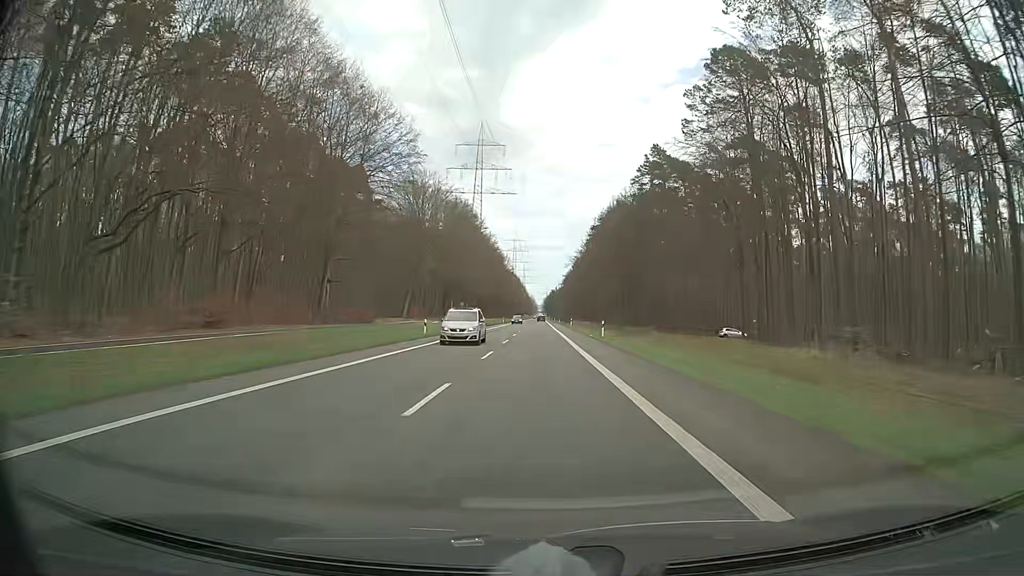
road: secondary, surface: asphalt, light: Day
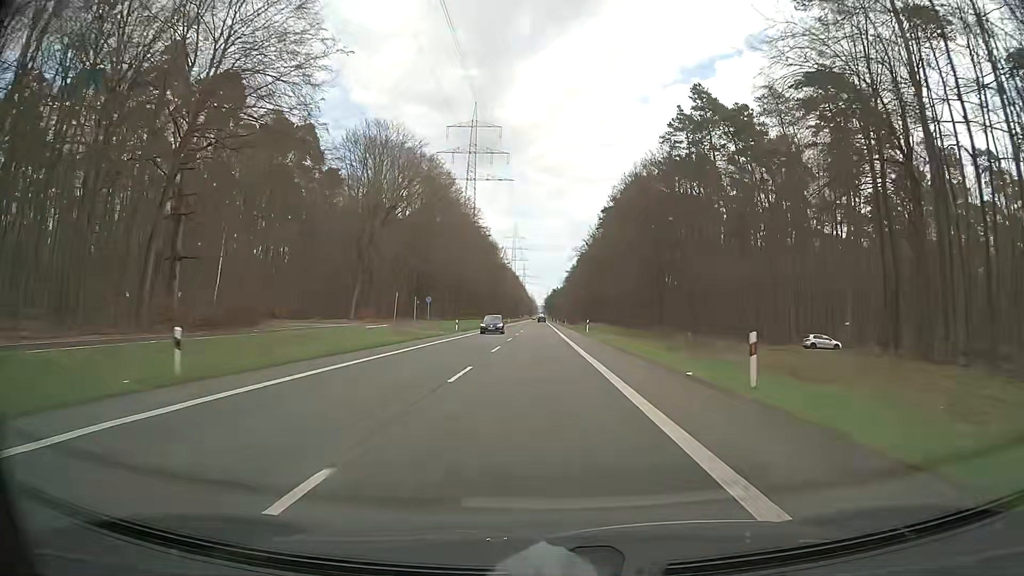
(0.0, +31.7) m; 0°
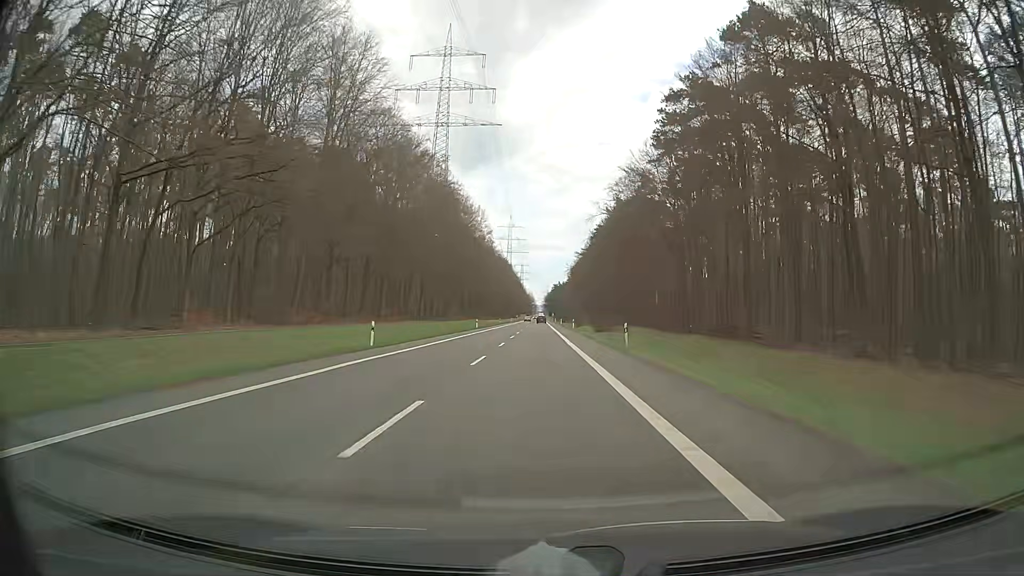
(+0.3, +79.2) m; 0°
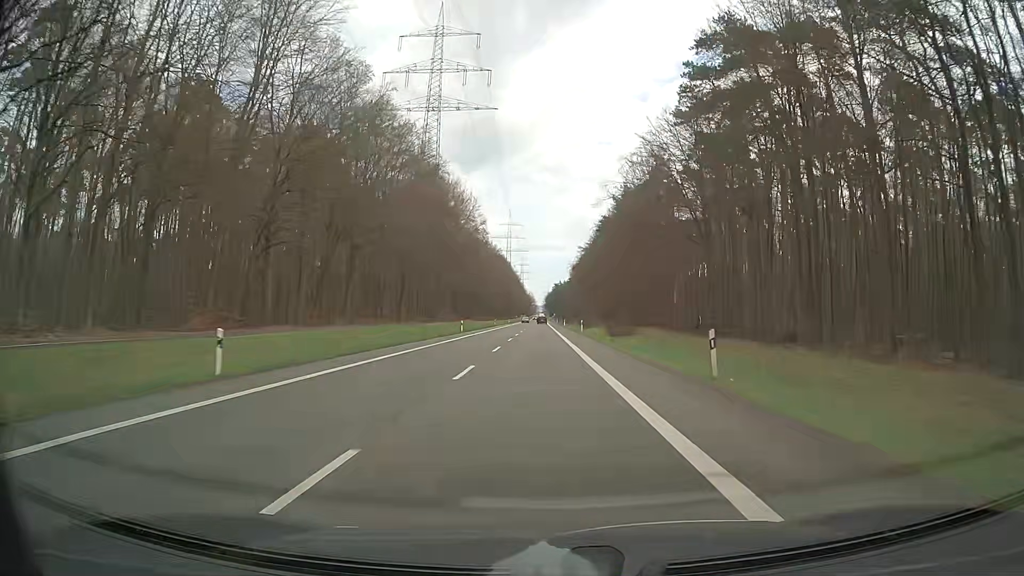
(0.0, +15.8) m; 0°
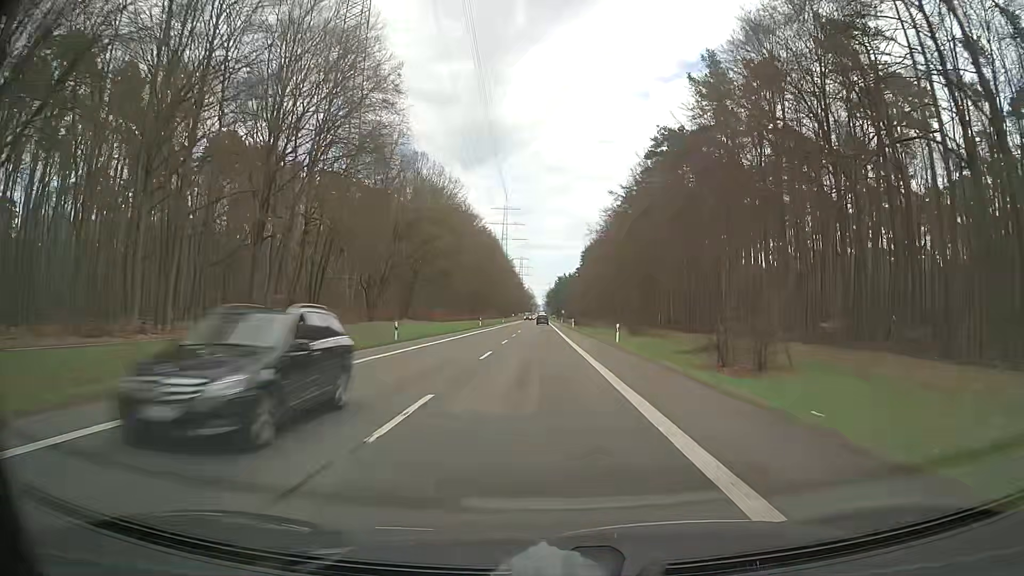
(+0.2, +79.2) m; 0°
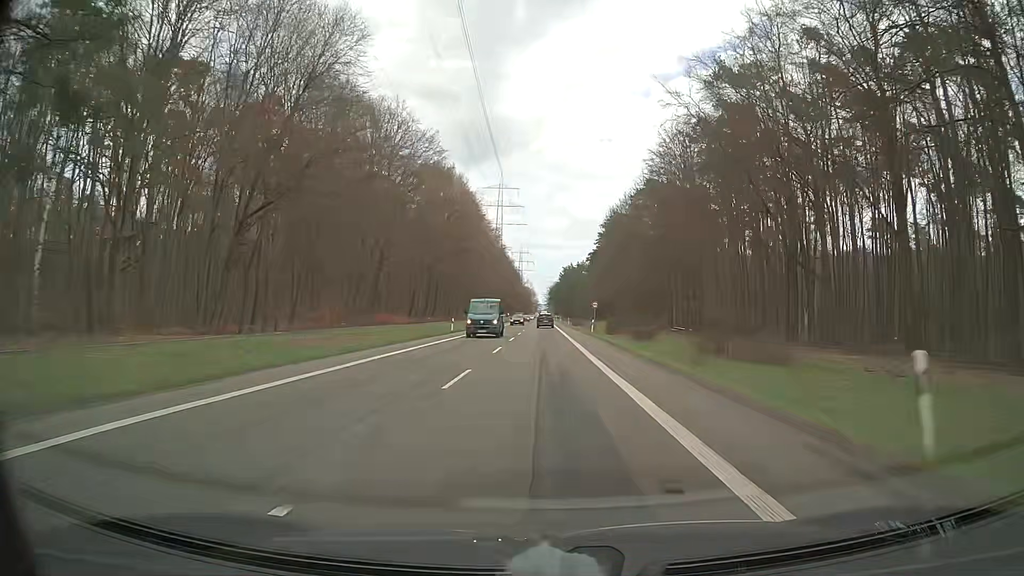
(-0.1, +79.1) m; 0°
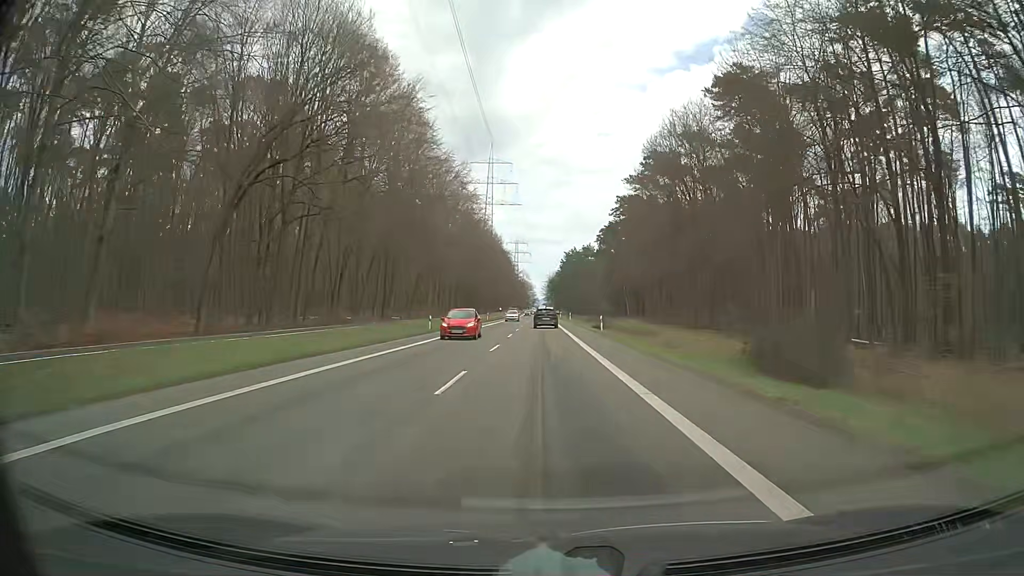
(+0.1, +60.0) m; 0°
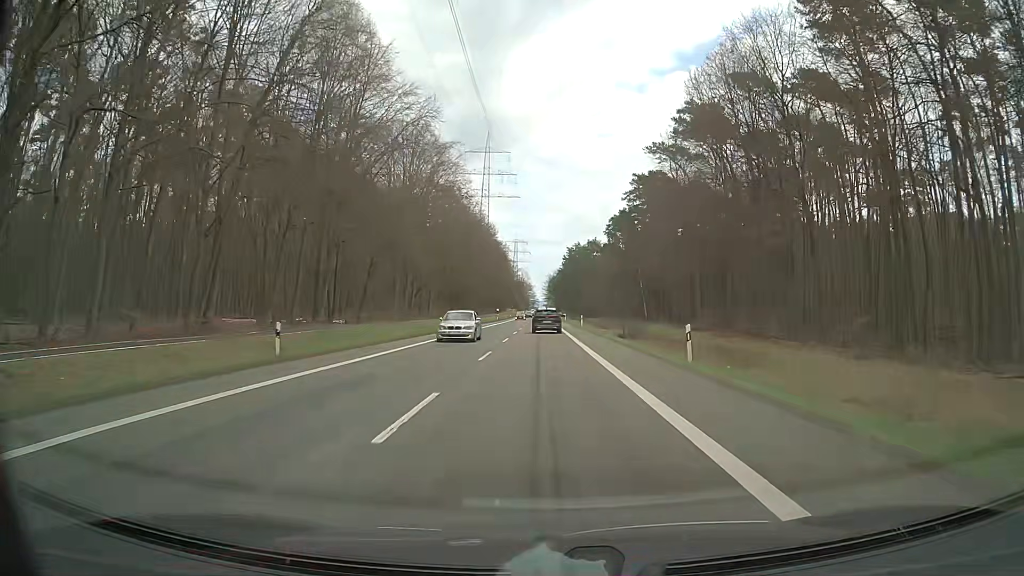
(0.0, +27.3) m; 0°
(0, +10) (0, +20) (0, +30) (0, +40) (0, +50) (0, +60) (0, +70) (0, +80) (0, +90) (0, +100) m
